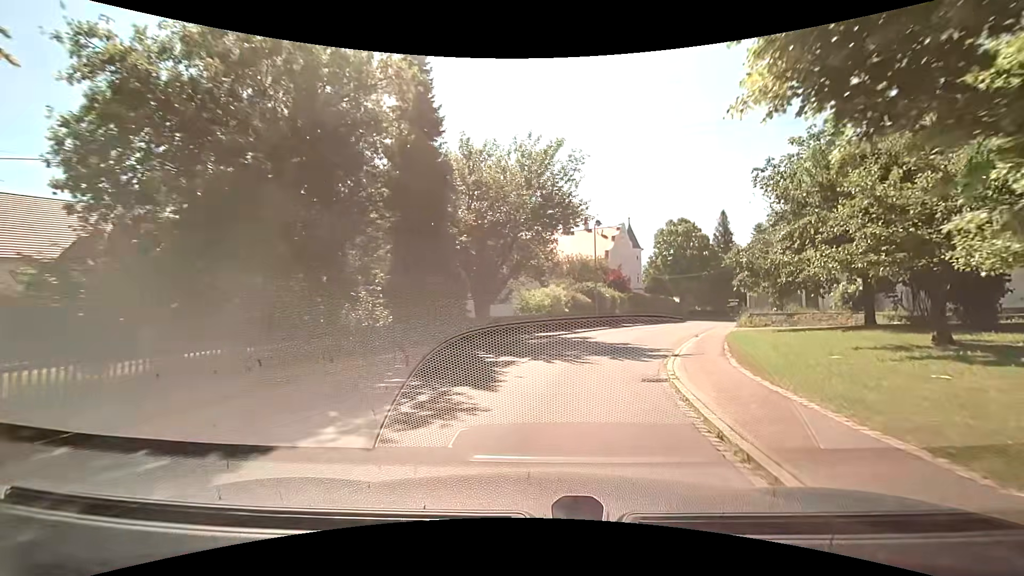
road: tertiary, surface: asphalt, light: Day
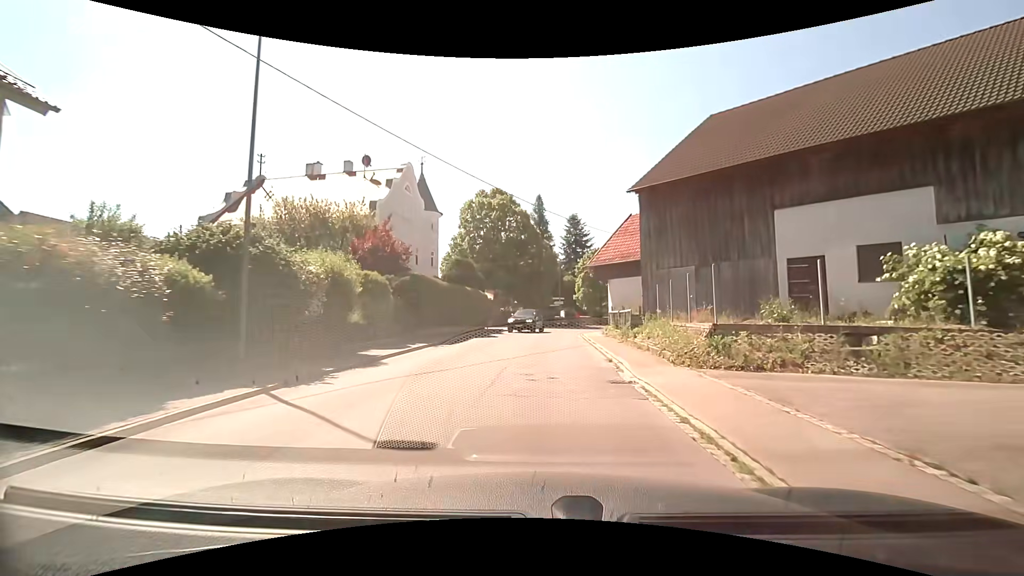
(+6.0, +26.3) m; +23°
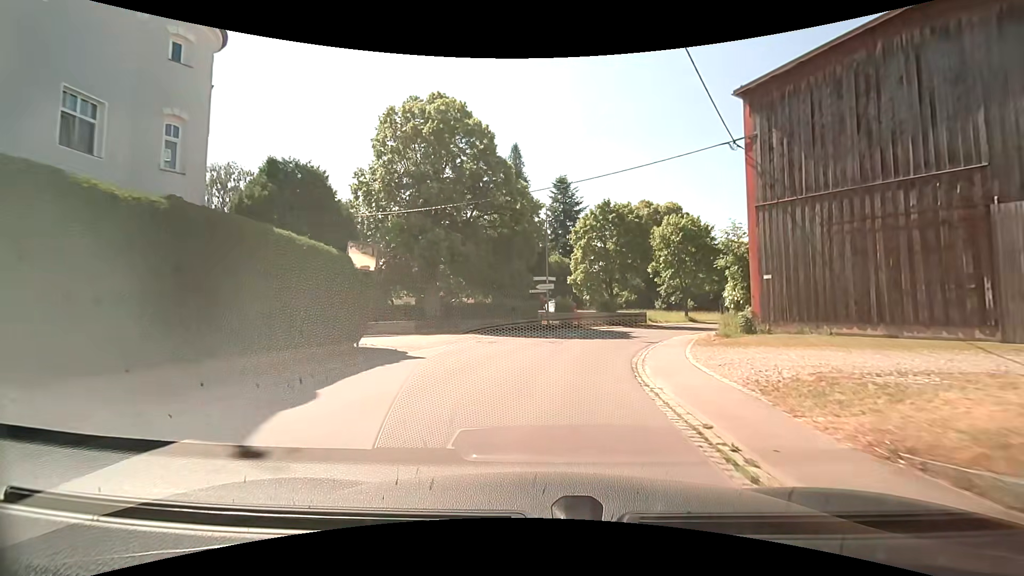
(+0.6, +27.3) m; +2°
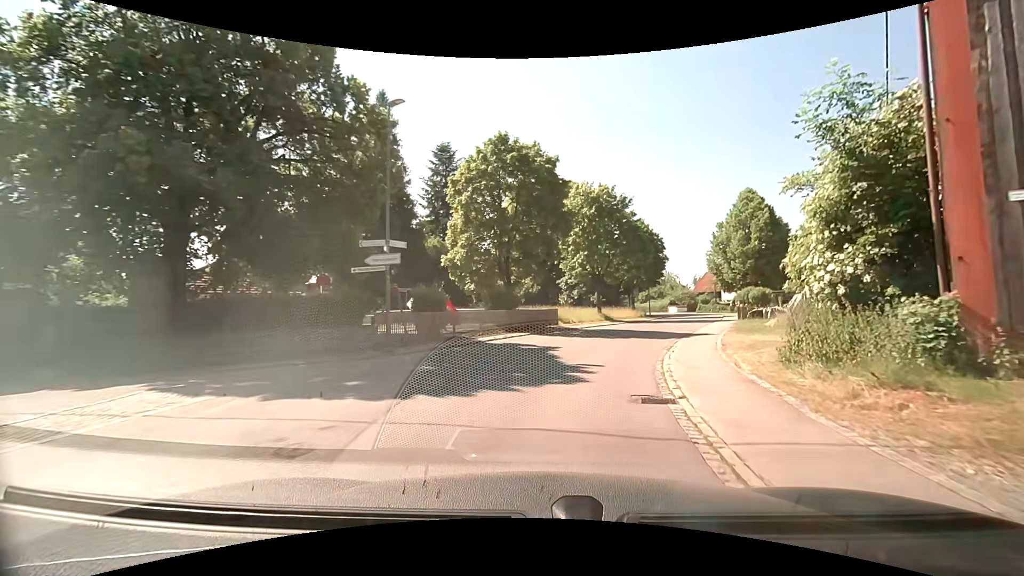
(+1.4, +16.2) m; +12°
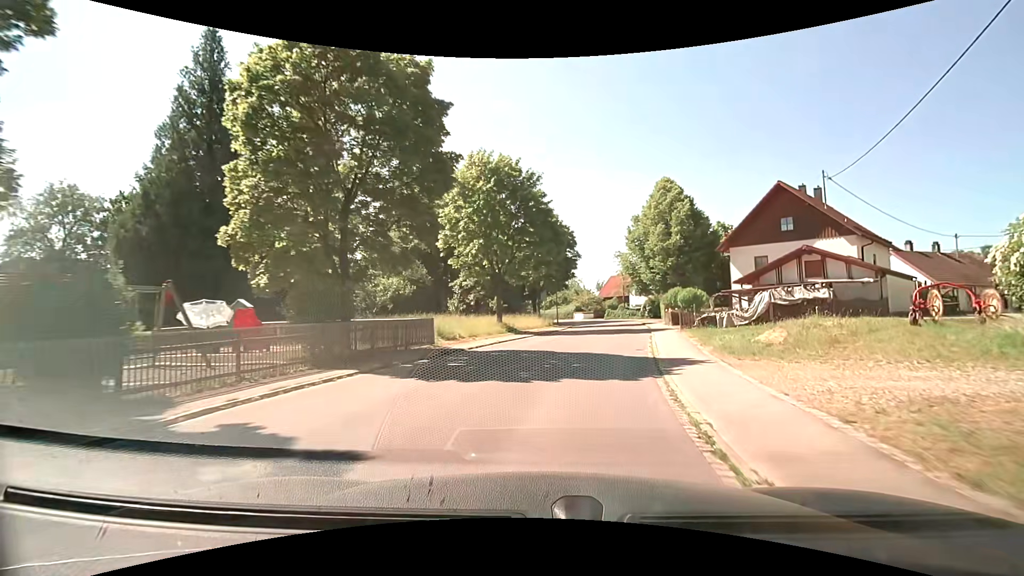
(+1.2, +11.5) m; +10°
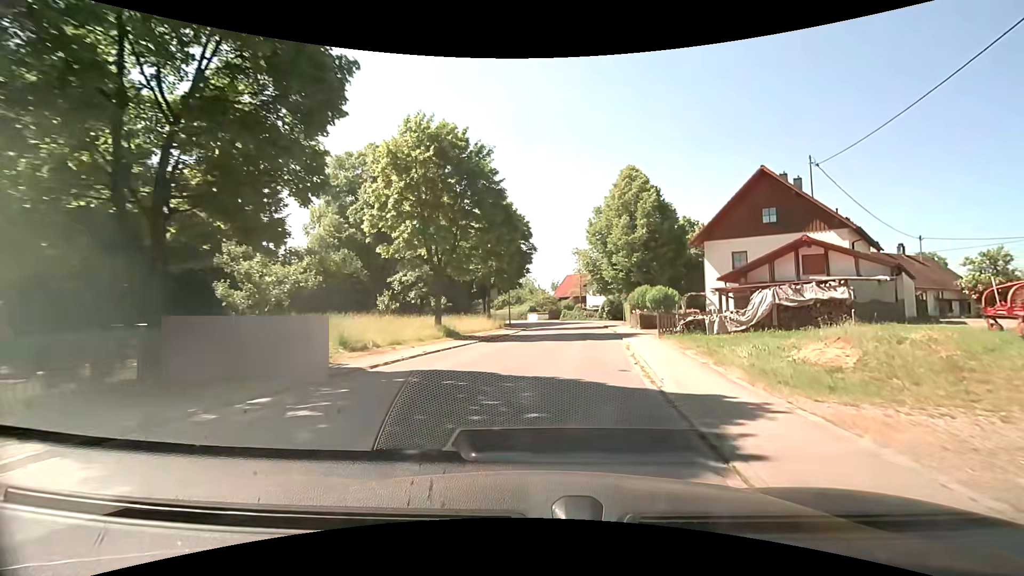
(+0.4, +5.9) m; +6°
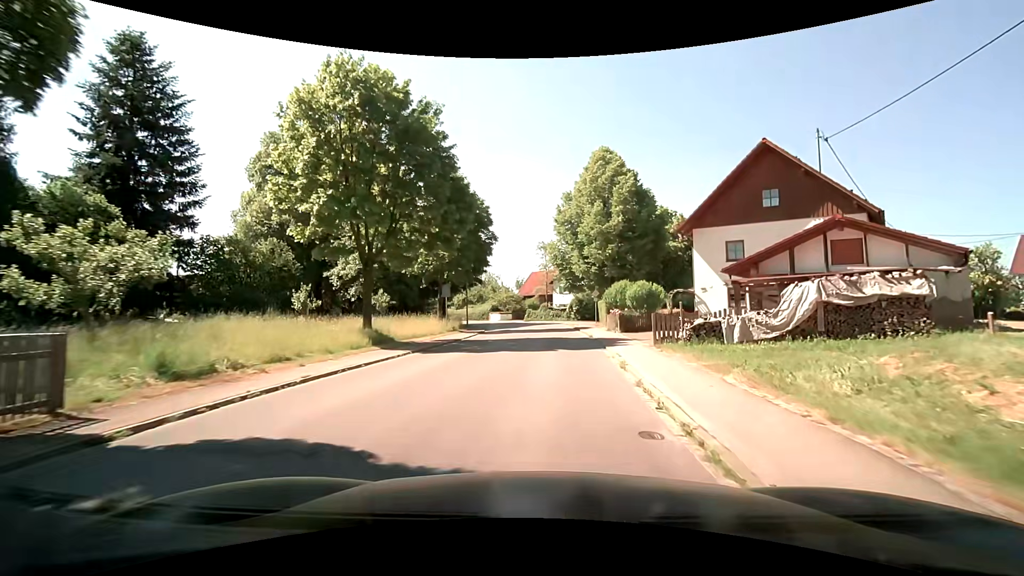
(+0.2, +6.0) m; +4°
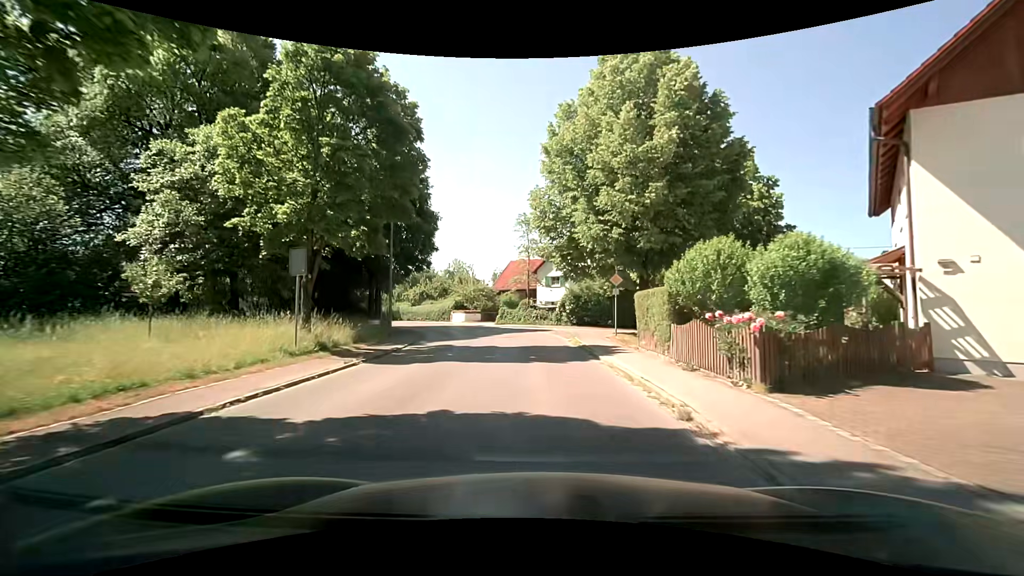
(+0.6, +18.5) m; +2°
(0, +10) (-1, +20) (-2, +30) (-5, +39) (-9, +48) (-15, +57) (-21, +65) (-27, +72) (-34, +80) (-41, +87) m
